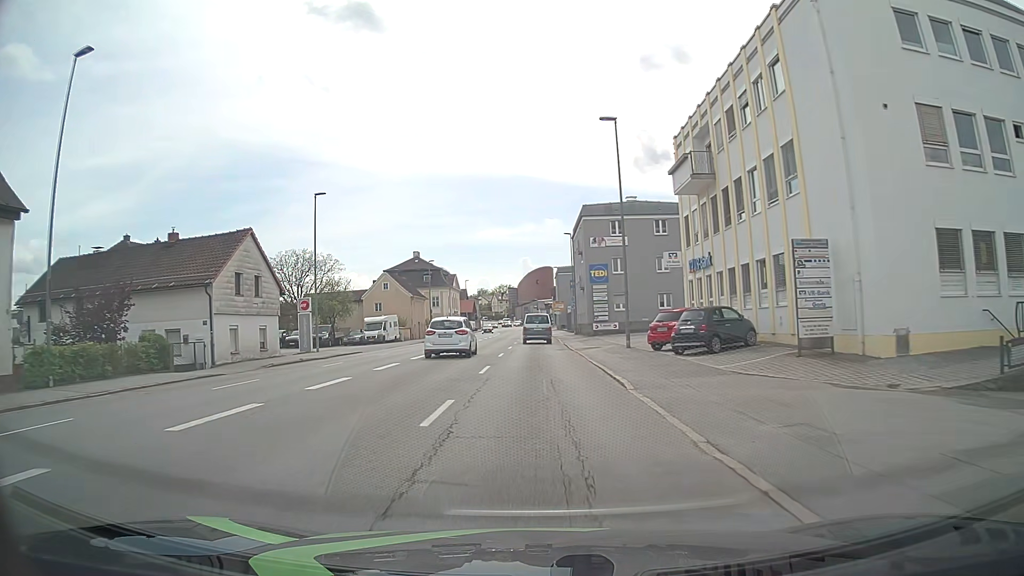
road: tertiary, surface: asphalt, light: Day
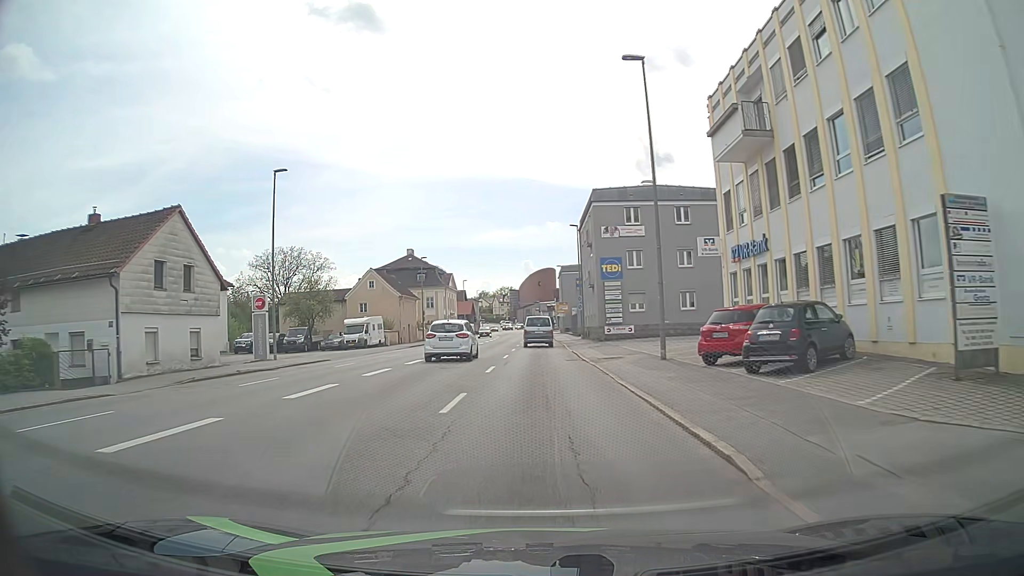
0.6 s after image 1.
(0.0, +7.6) m; 0°
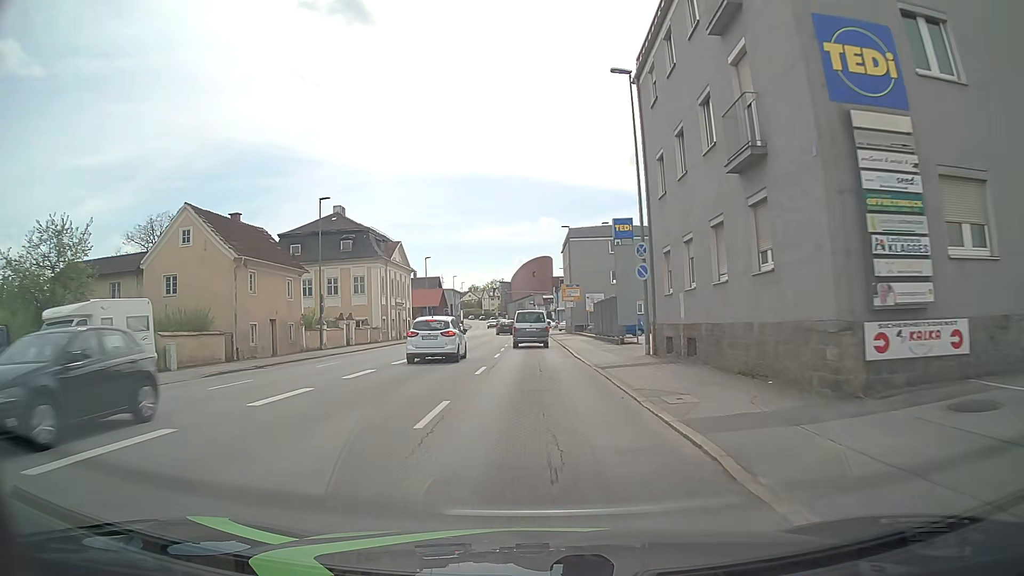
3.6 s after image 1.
(+0.1, +37.6) m; 0°
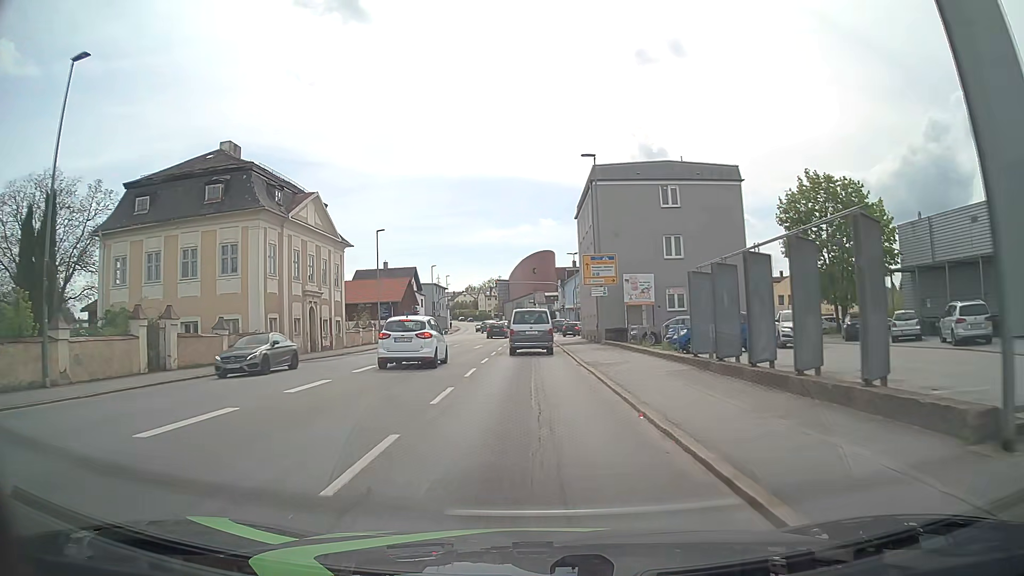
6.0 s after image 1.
(-0.1, +27.4) m; 0°
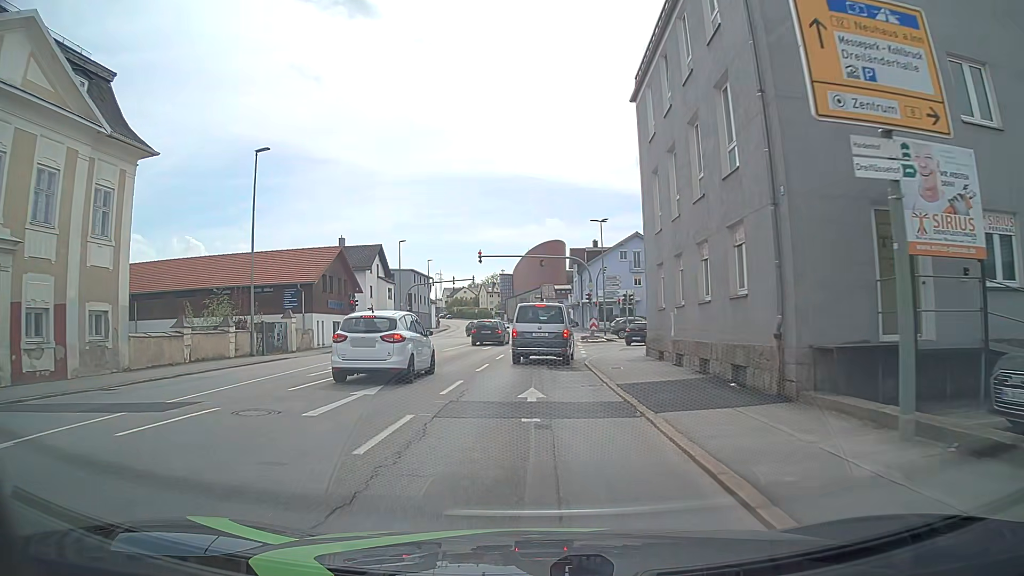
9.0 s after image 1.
(0.0, +28.7) m; 0°
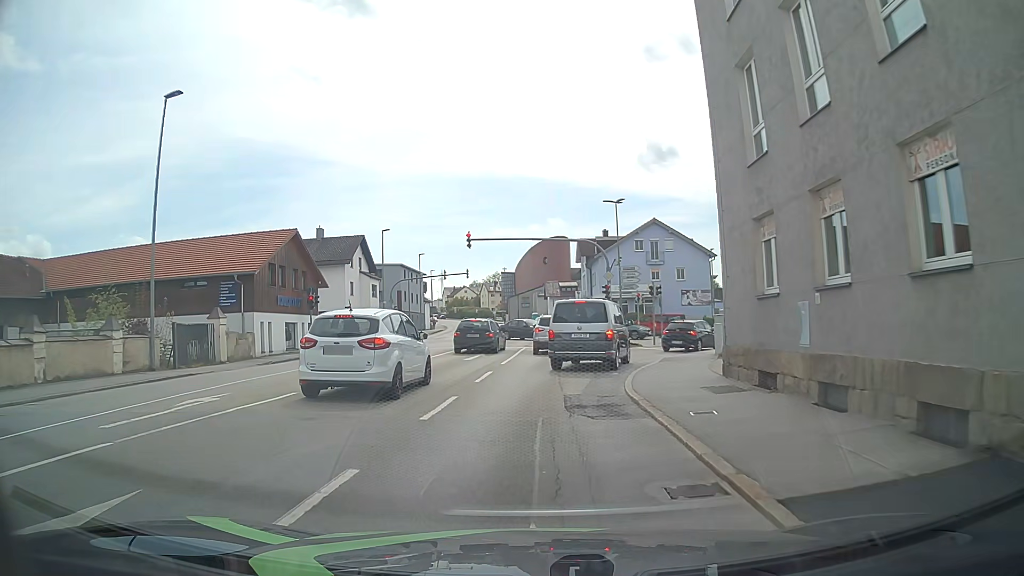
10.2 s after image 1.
(0.0, +9.4) m; +1°
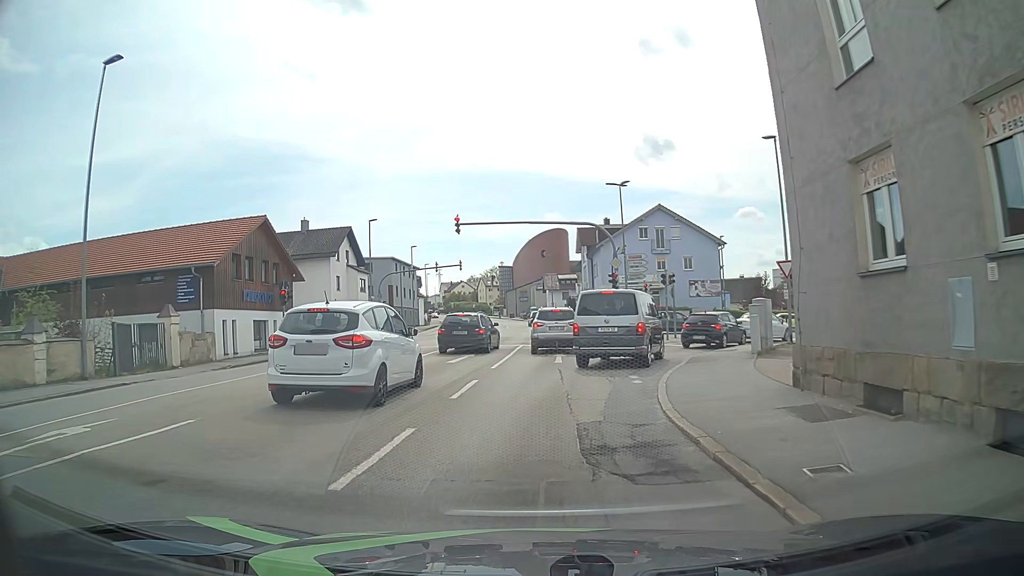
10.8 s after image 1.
(0.0, +4.1) m; -1°
